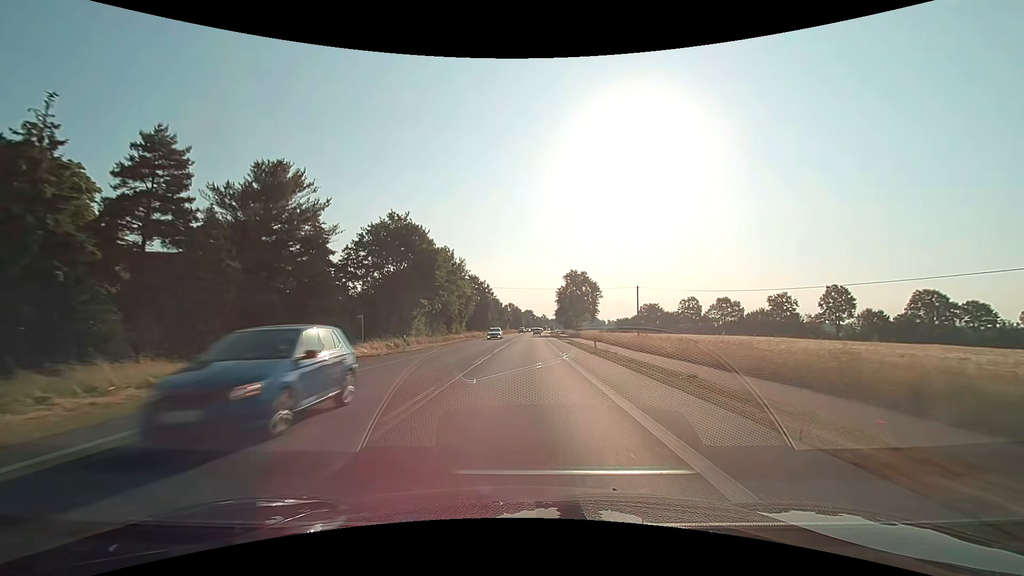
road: primary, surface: asphalt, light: Day
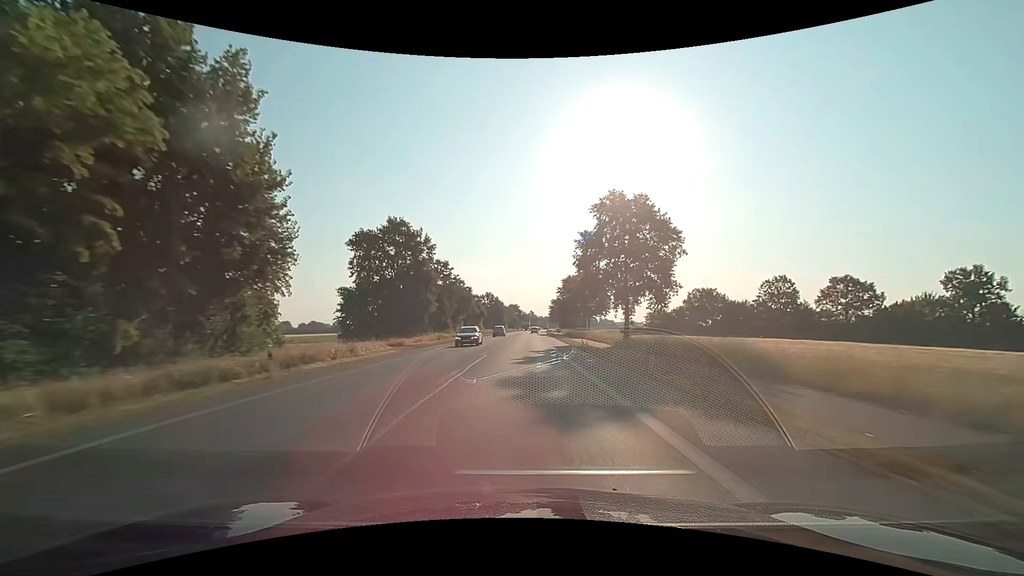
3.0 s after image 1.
(+1.2, +67.5) m; +2°
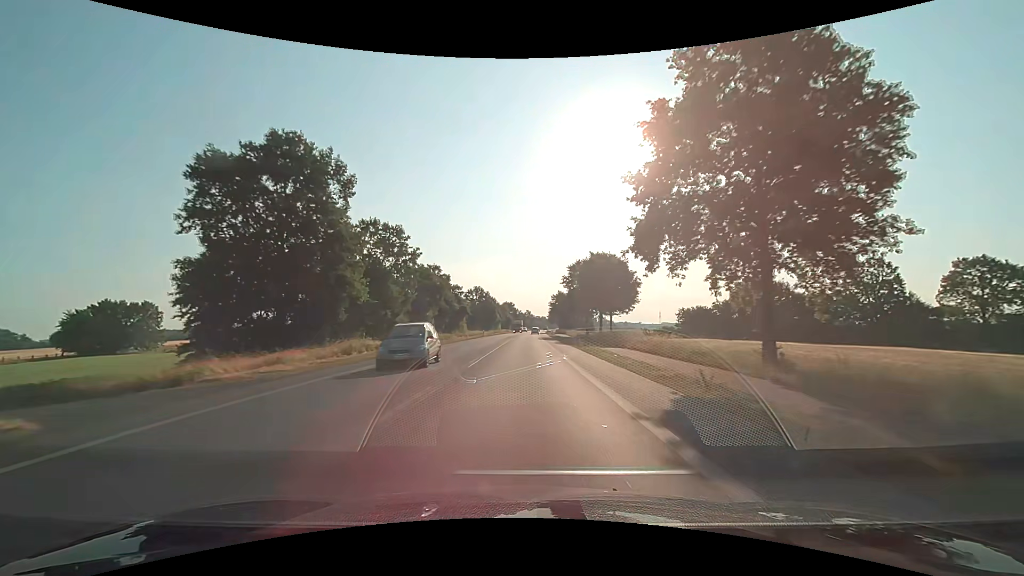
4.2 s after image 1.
(+0.2, +28.8) m; 0°
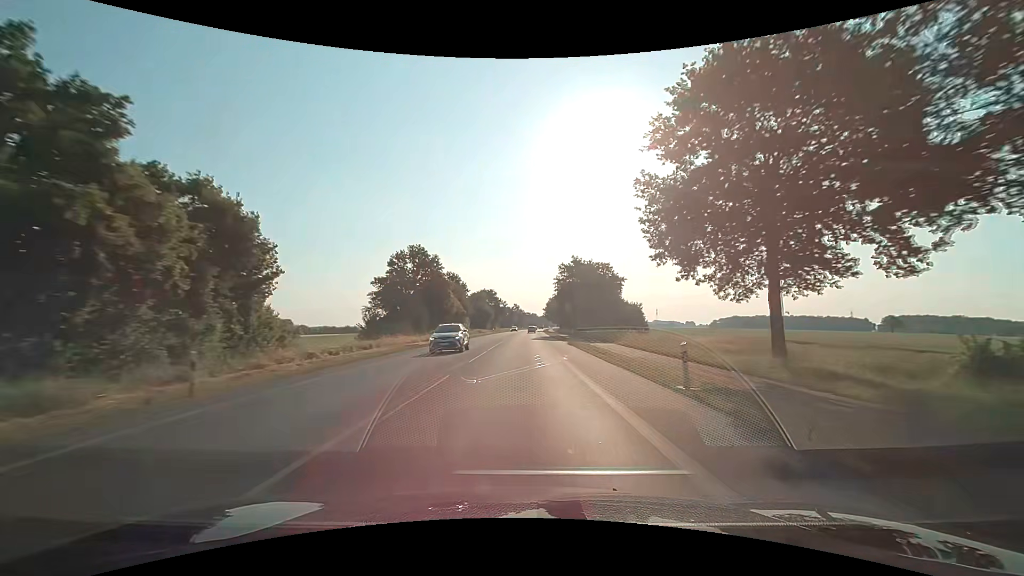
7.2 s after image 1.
(+1.0, +75.3) m; +1°
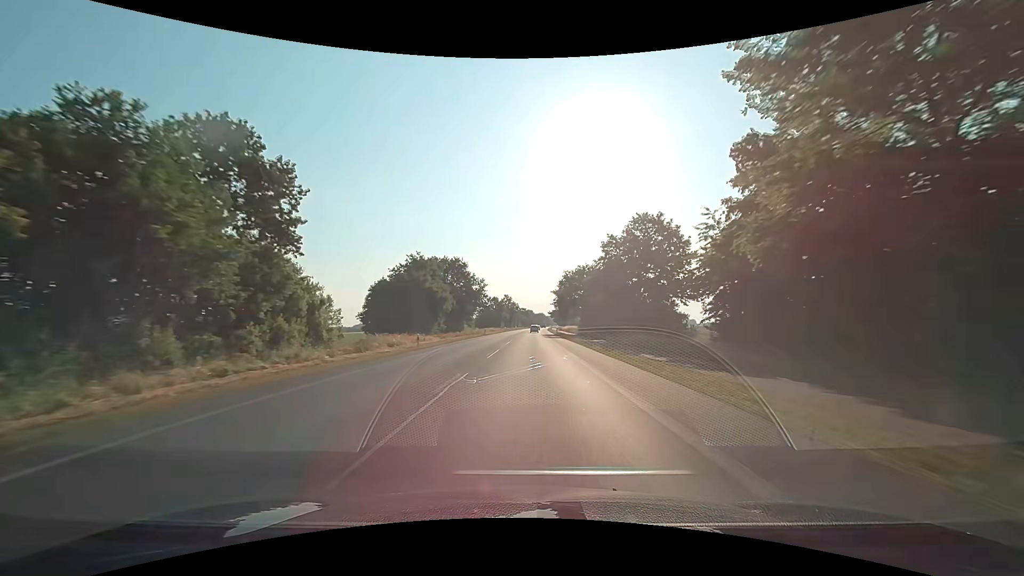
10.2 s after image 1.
(+0.6, +77.5) m; +1°
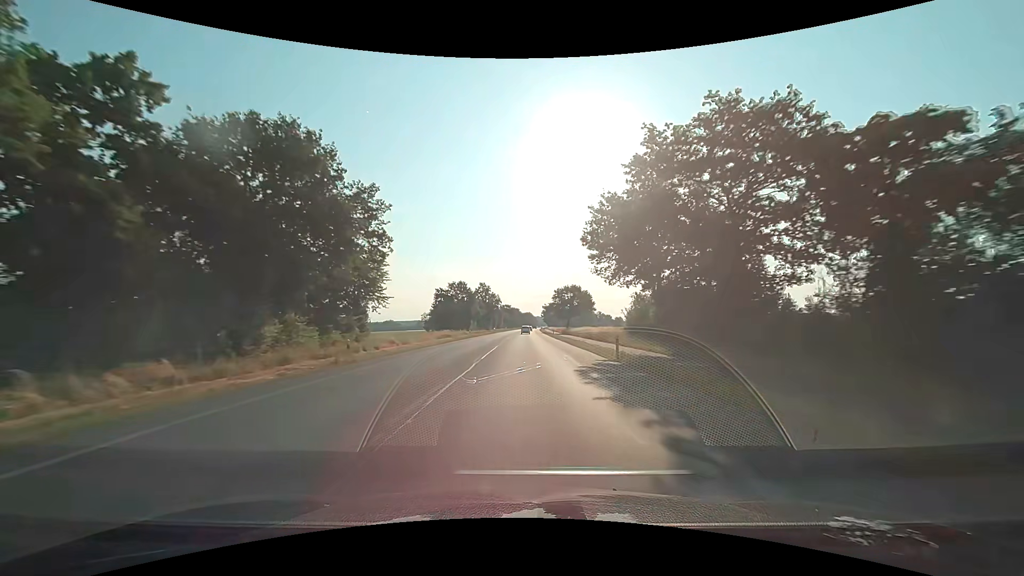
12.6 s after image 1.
(+0.8, +62.7) m; +2°
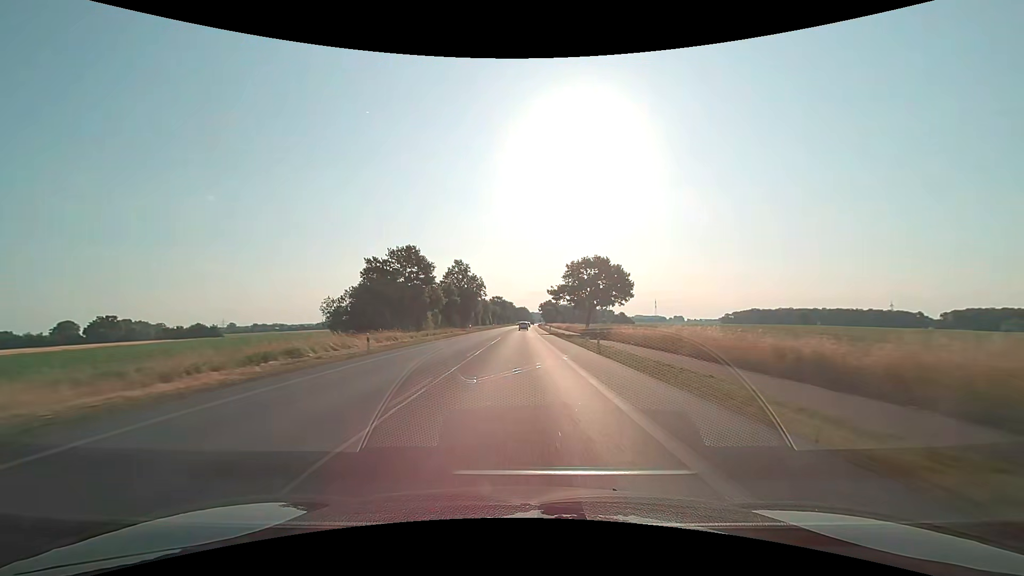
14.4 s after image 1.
(-0.1, +46.5) m; 0°
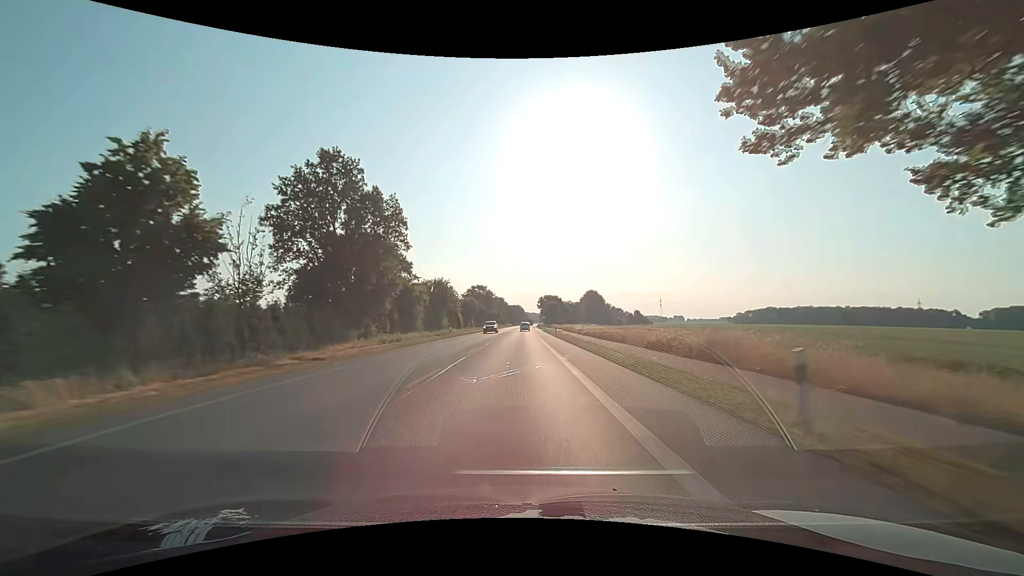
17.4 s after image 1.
(+0.7, +68.9) m; +1°
(0, +10) (0, +20) (0, +30) (0, +40) (0, +50) (0, +60) (0, +70) (0, +80) (0, +90) (0, +100) m
